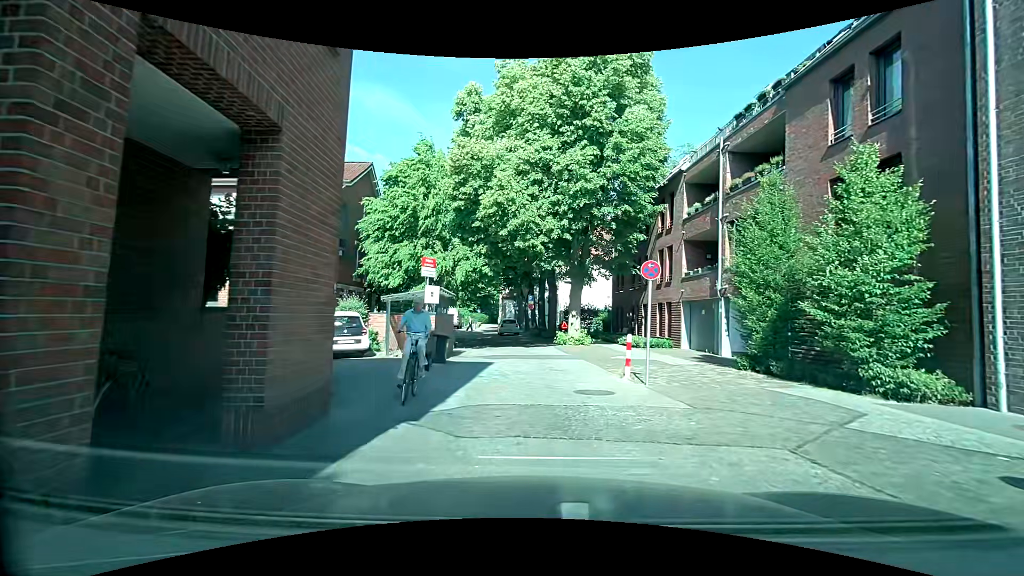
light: Day
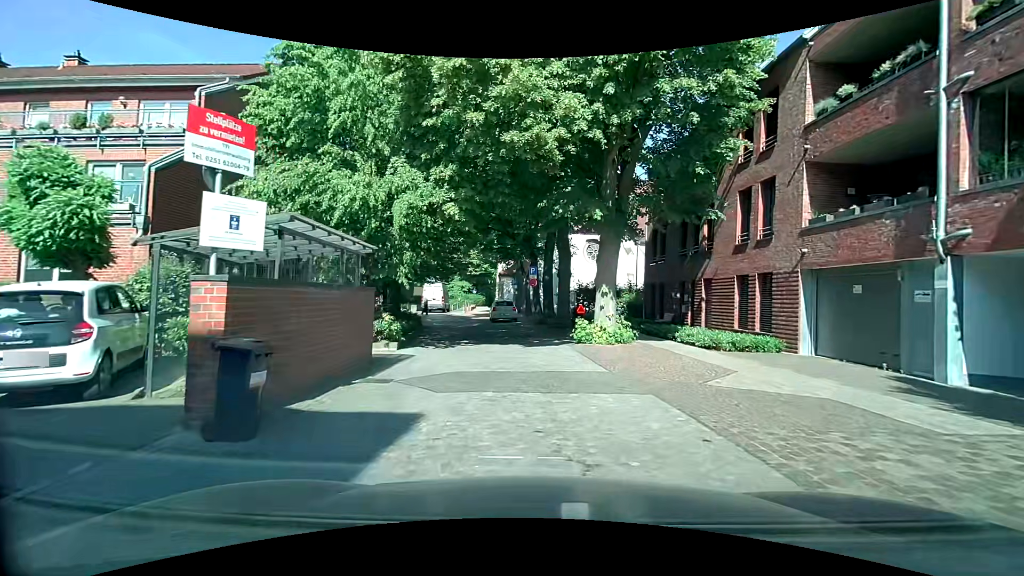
(-0.3, +10.8) m; 0°
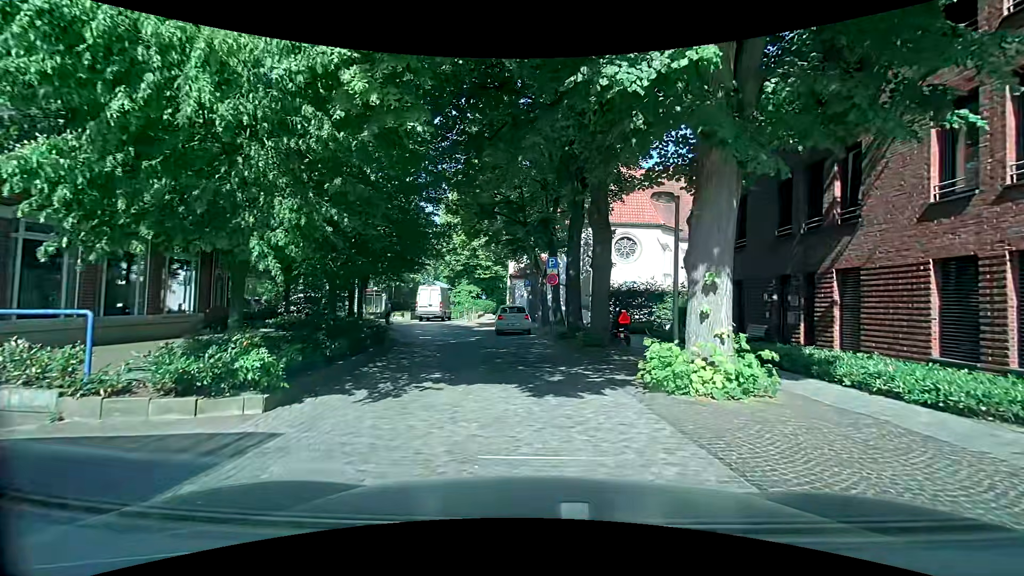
(-0.1, +7.9) m; -2°
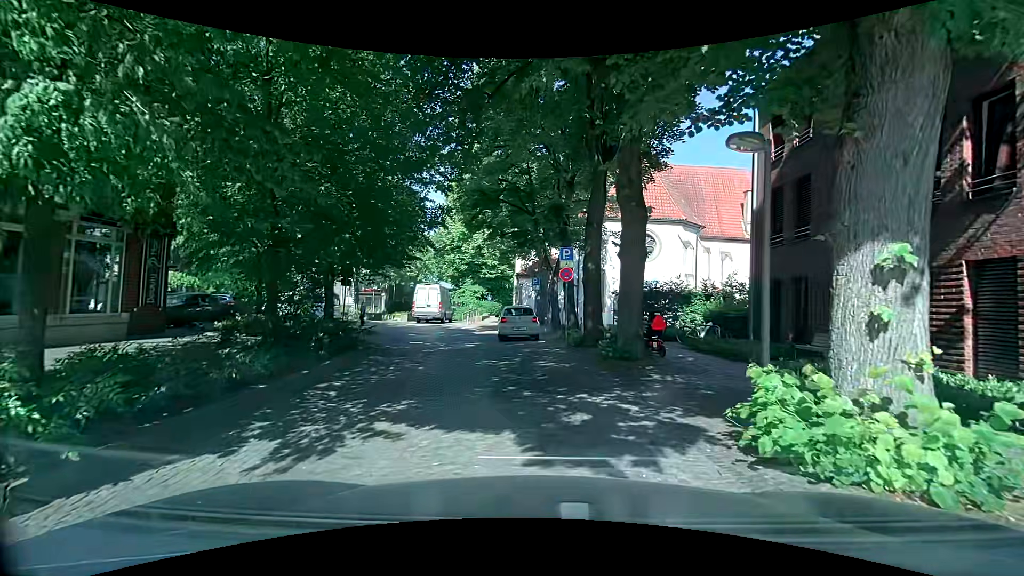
(0.0, +3.4) m; 0°
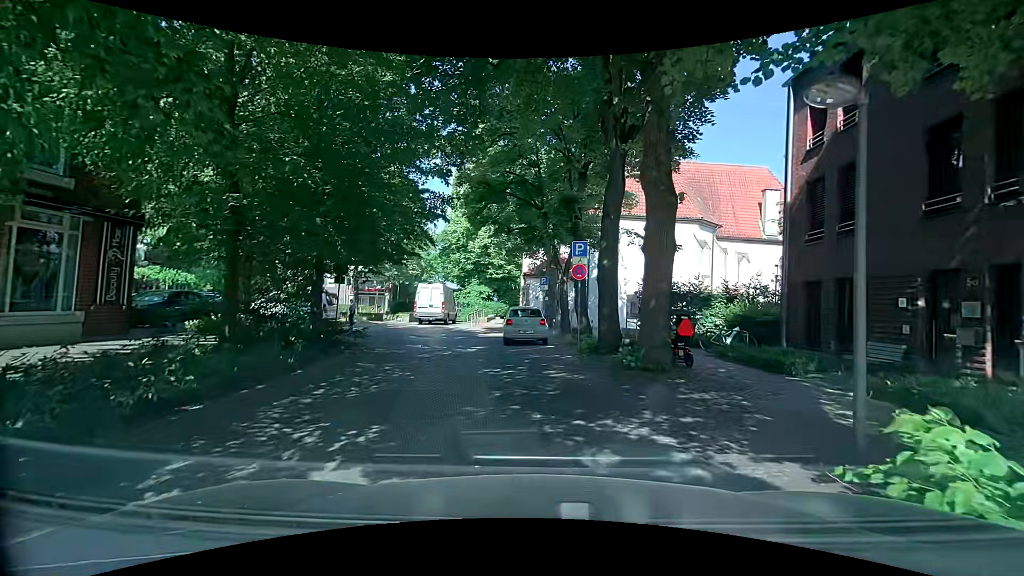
(-0.1, +1.6) m; -1°
